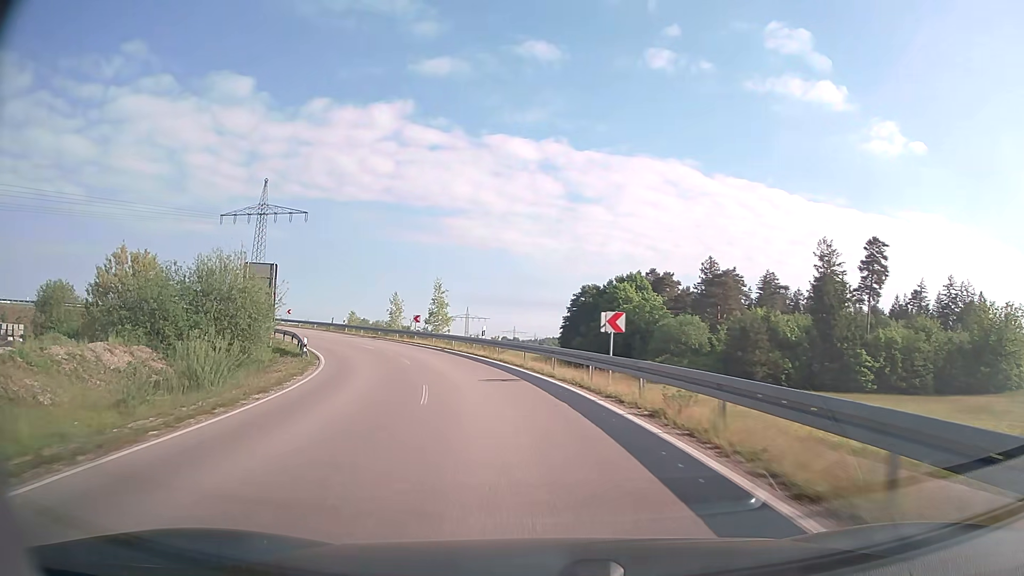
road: unclassified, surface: asphalt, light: Day
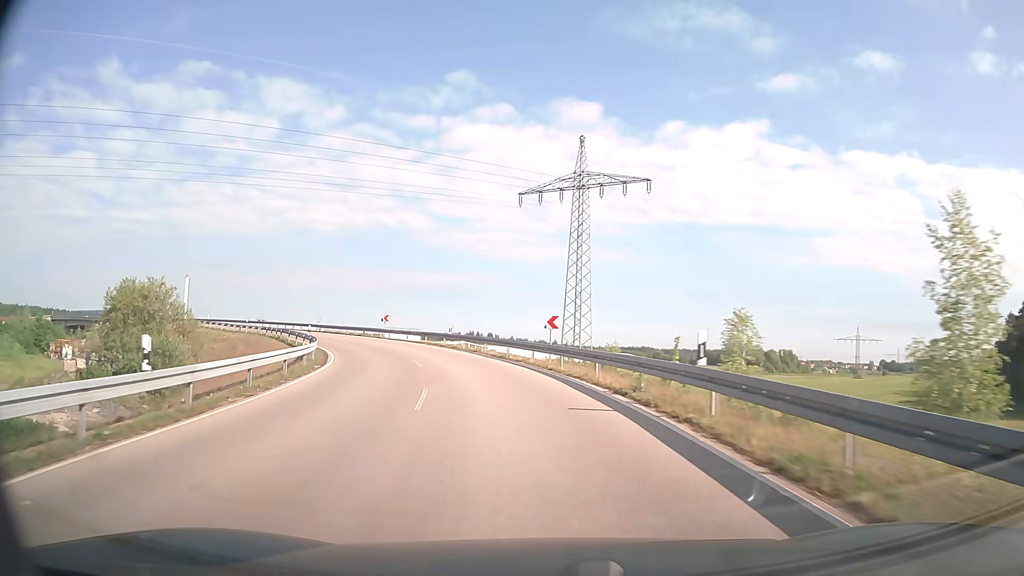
(-13.4, +47.3) m; -32°
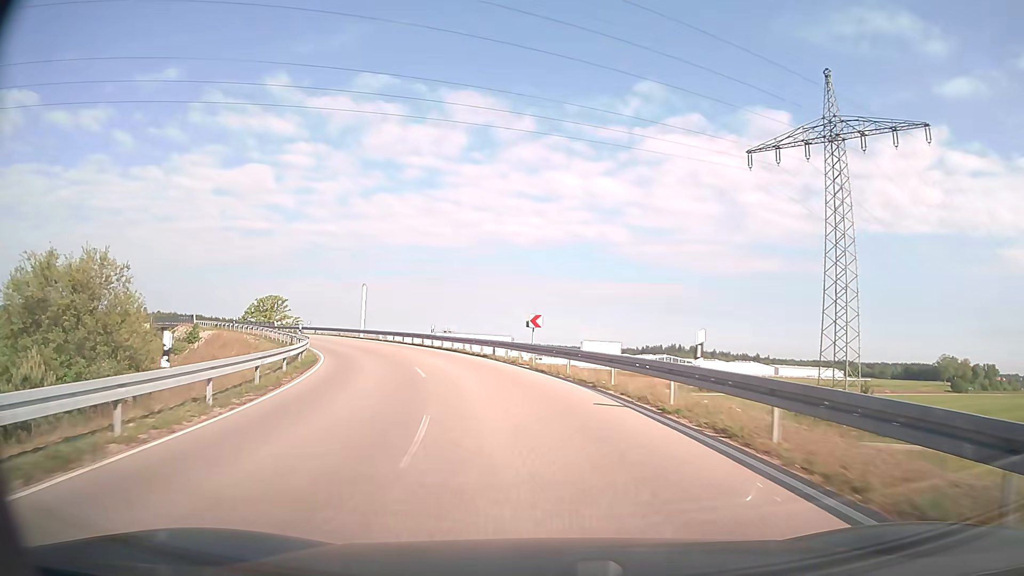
(-4.5, +28.8) m; -17°
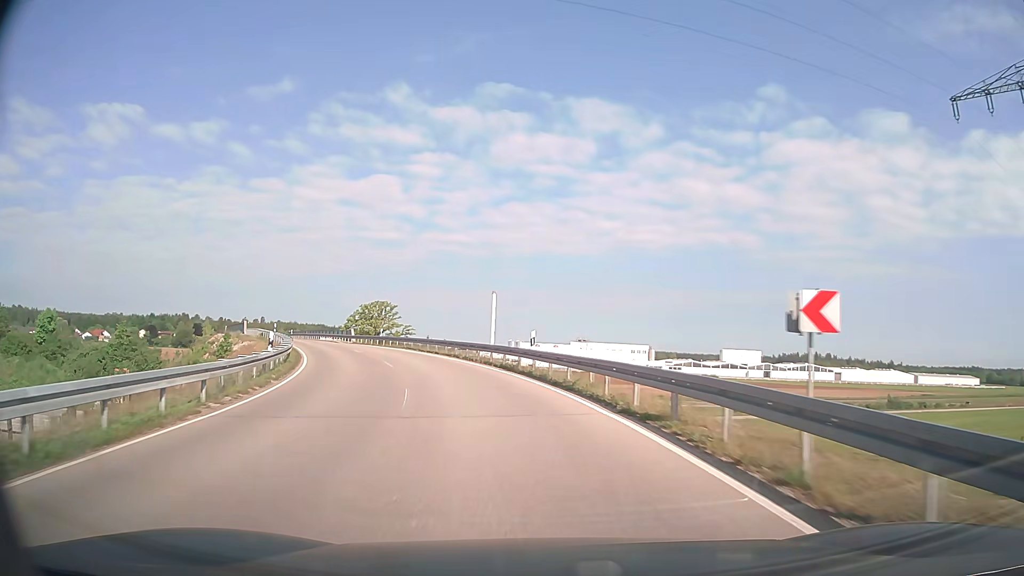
(-1.8, +19.0) m; -11°
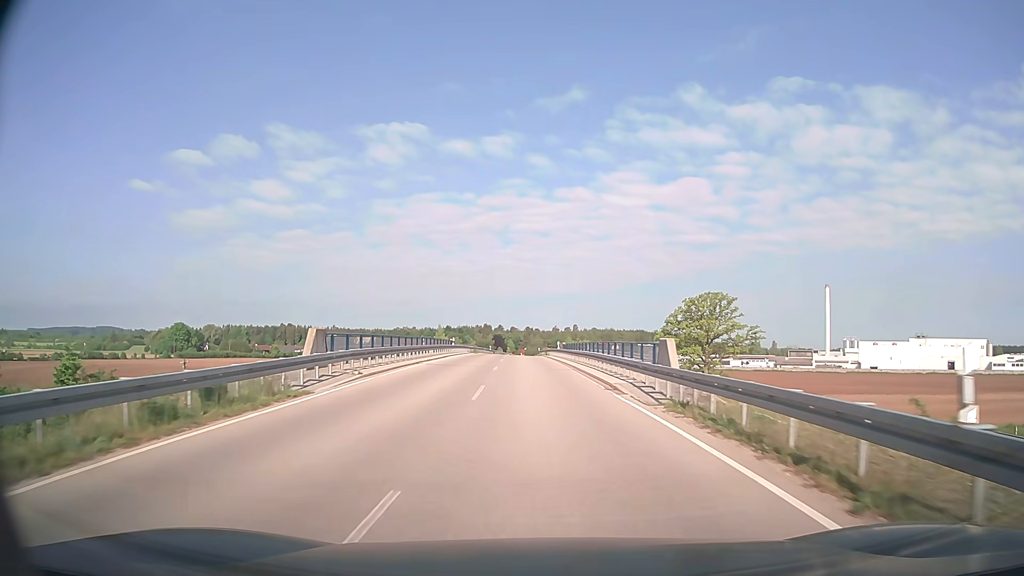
(-12.3, +44.5) m; -27°
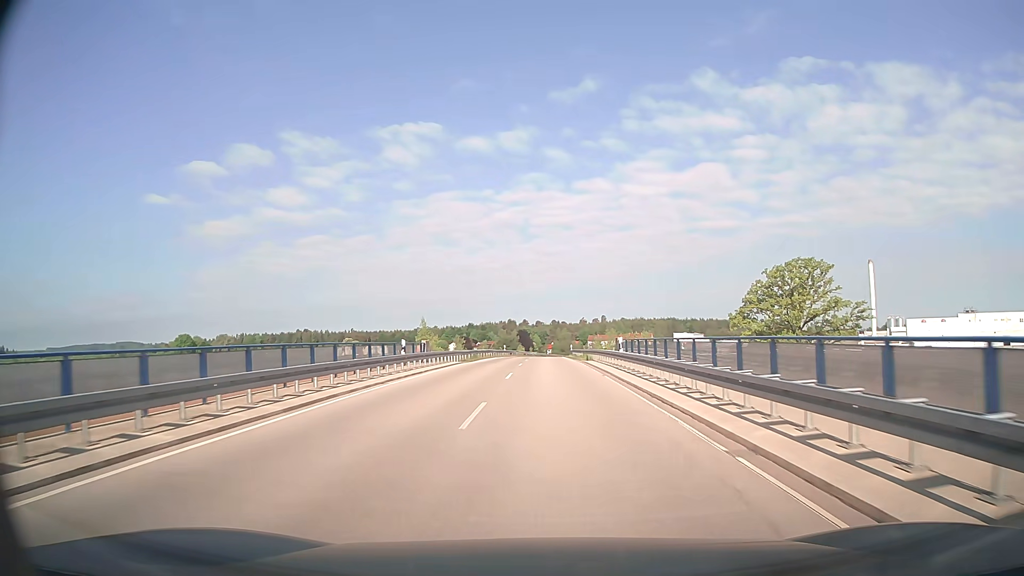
(-0.9, +28.1) m; -3°
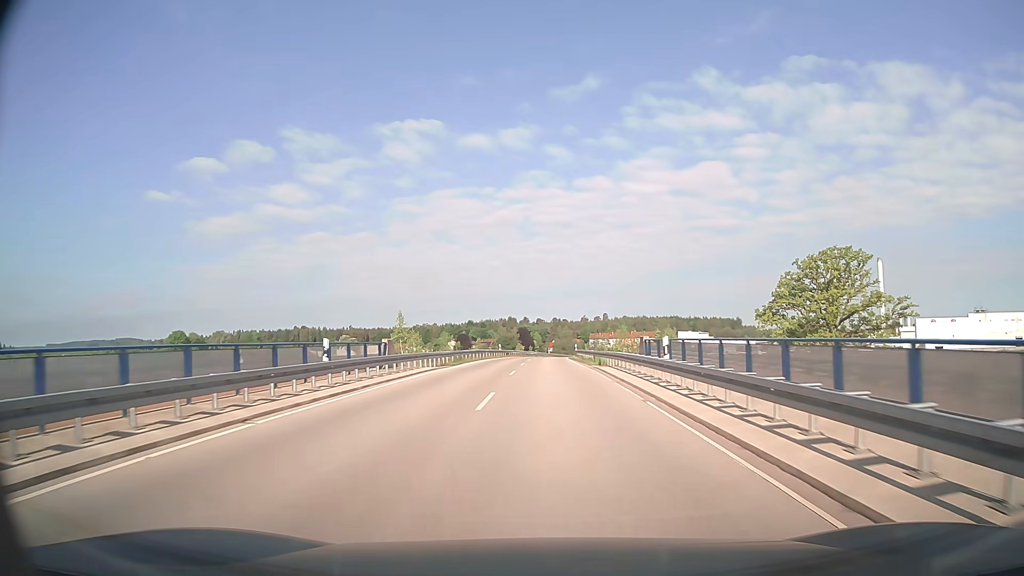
(0.0, +9.5) m; 0°
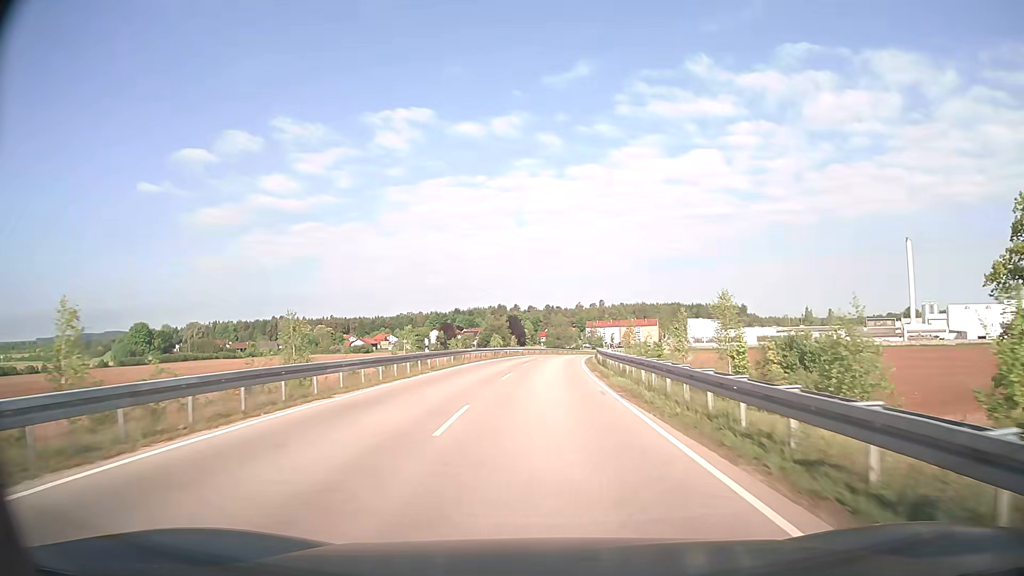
(+0.1, +39.1) m; +1°
(0, +10) (0, +20) (0, +30) (+1, +40) (+1, +50) (+2, +60) (+3, +70) (+5, +80) (+6, +90) (+8, +99) m
